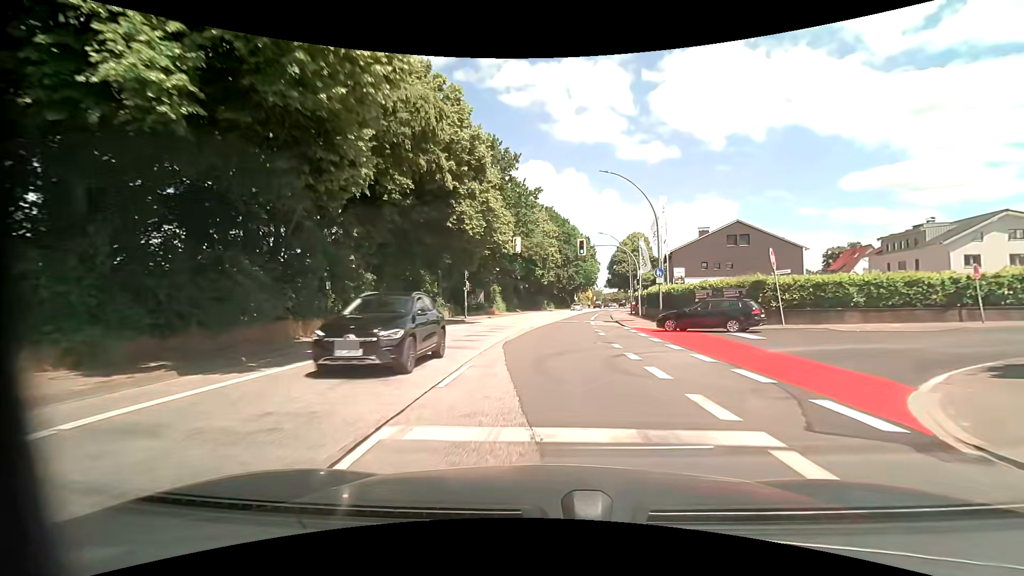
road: primary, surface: asphalt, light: Day
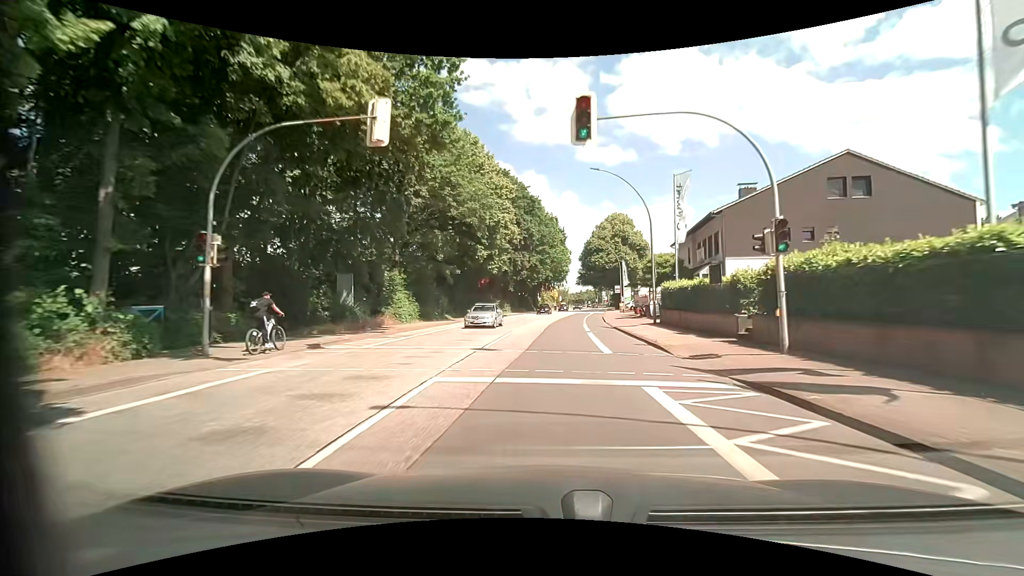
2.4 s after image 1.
(+0.8, +29.6) m; +4°
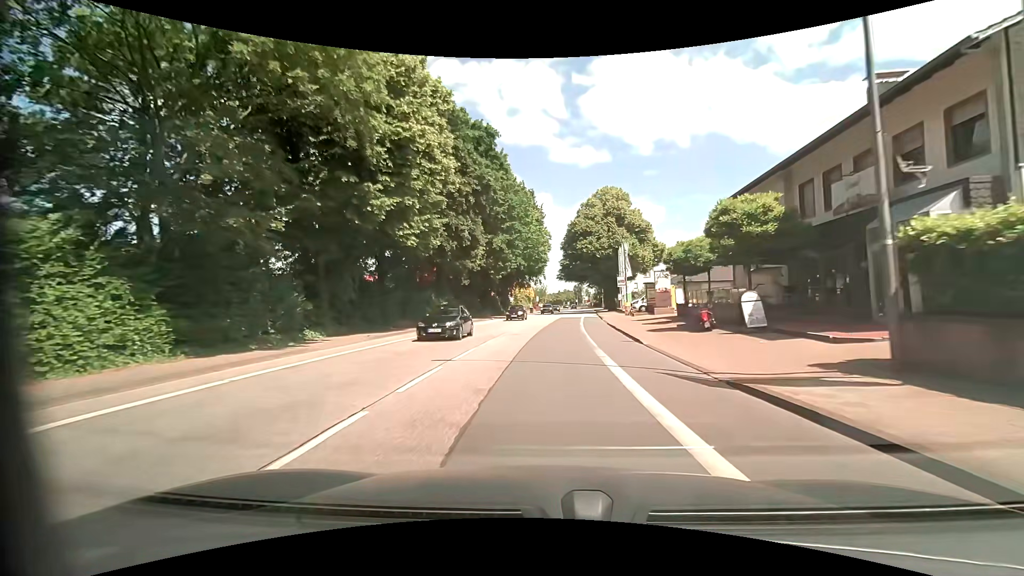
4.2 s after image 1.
(+0.6, +22.4) m; +3°
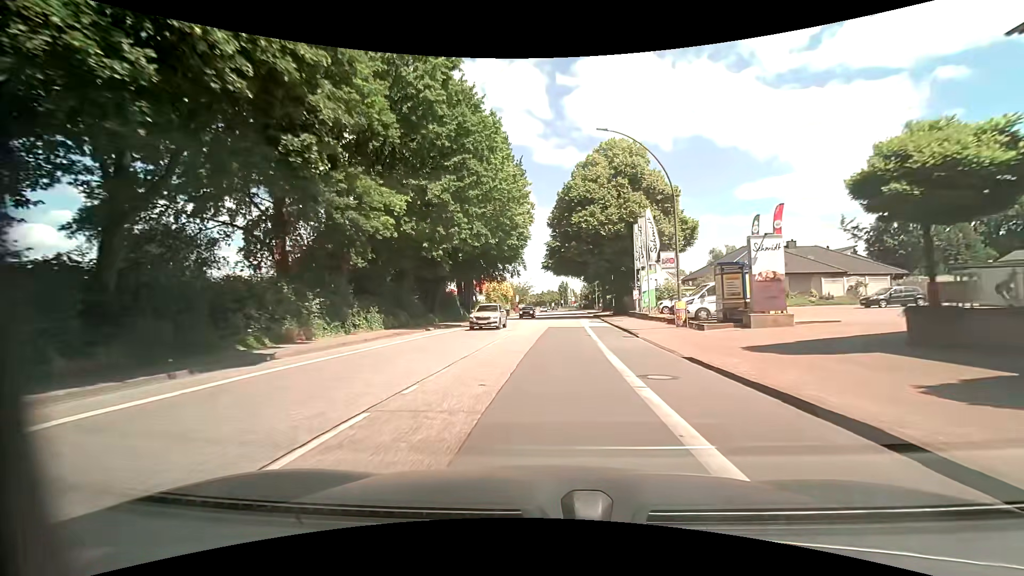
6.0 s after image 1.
(+0.4, +22.6) m; +2°
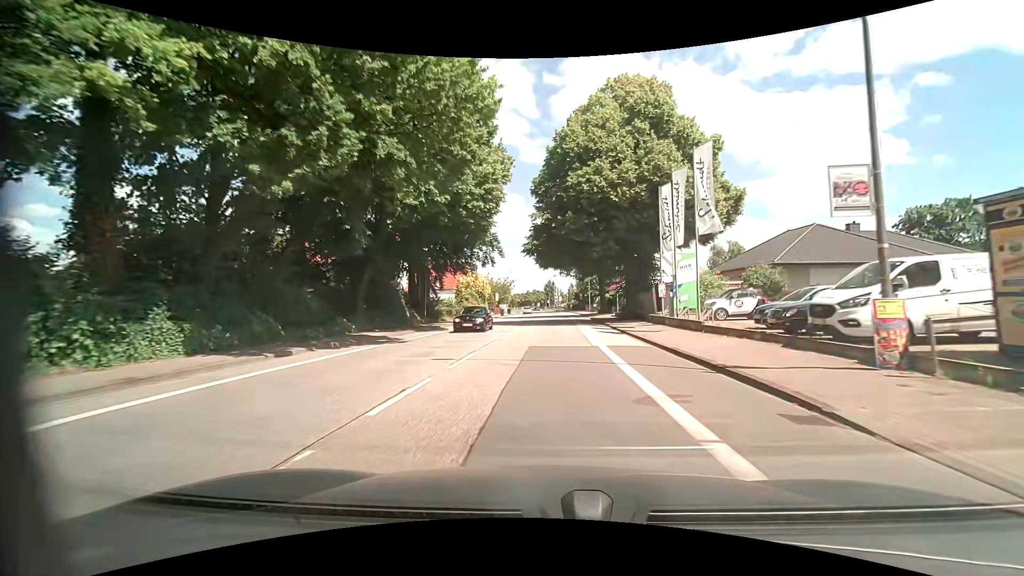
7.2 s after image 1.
(+0.3, +15.1) m; +2°
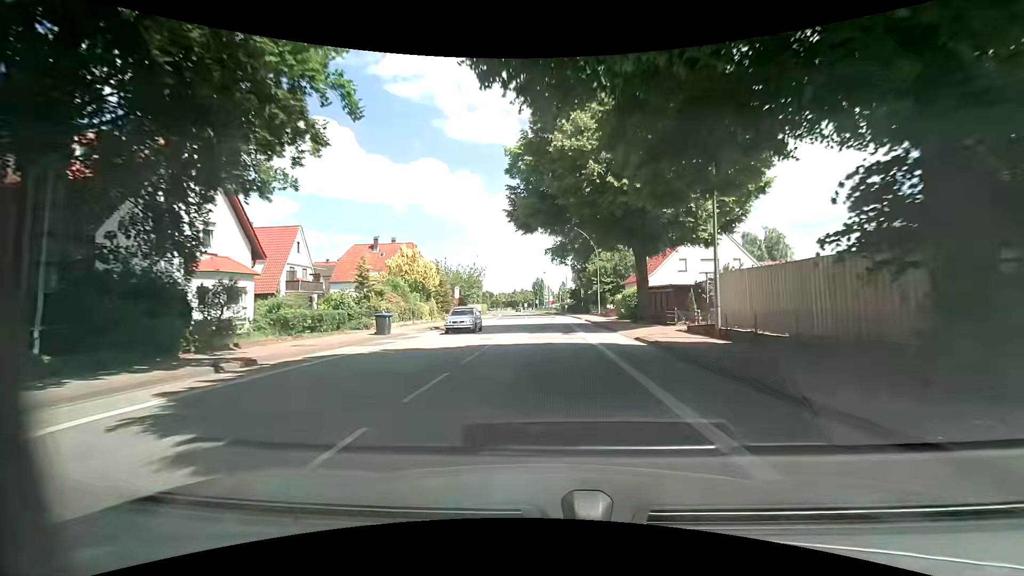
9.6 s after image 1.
(+0.4, +30.5) m; 0°
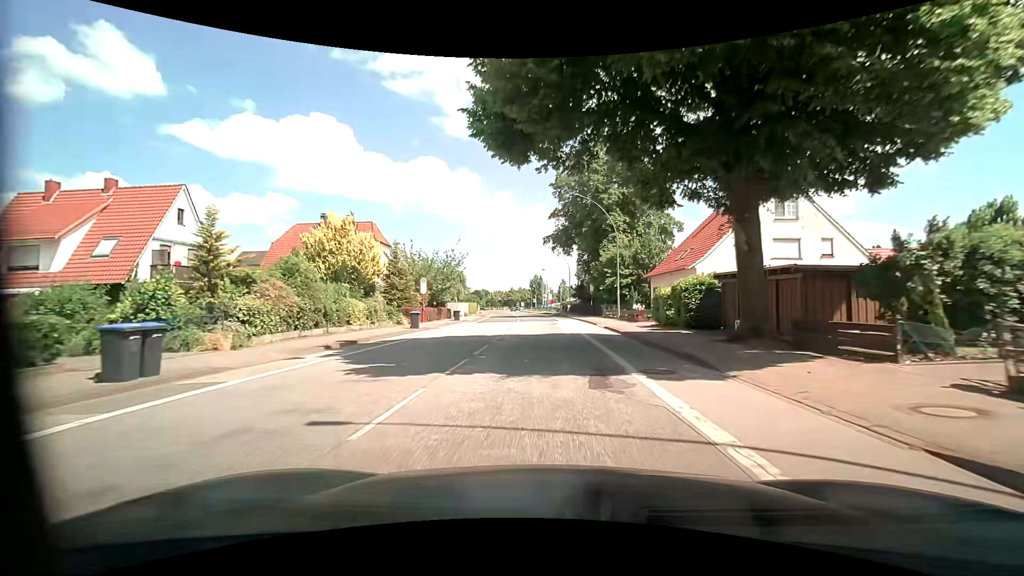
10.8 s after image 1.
(+0.3, +15.5) m; +1°
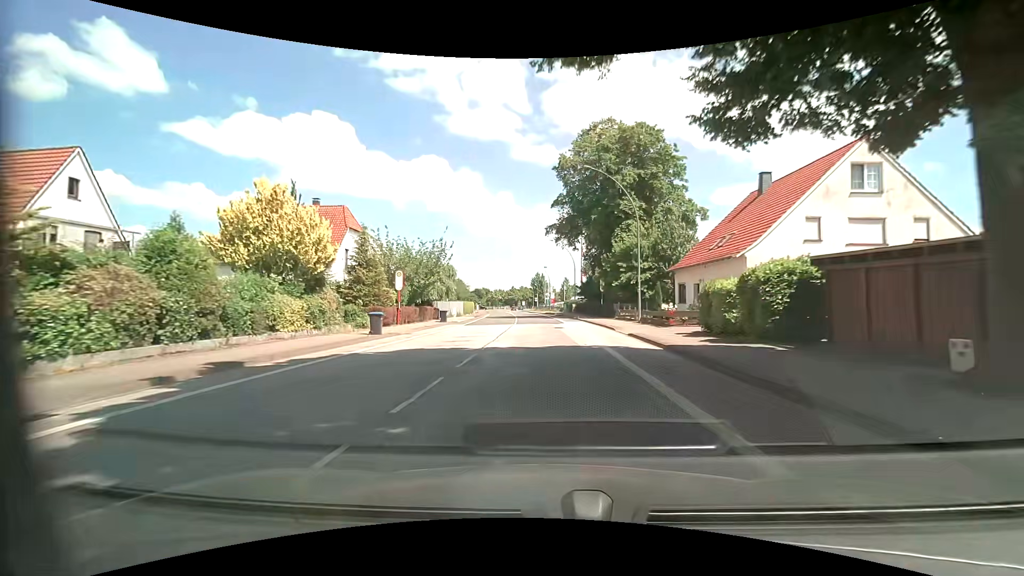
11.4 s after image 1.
(0.0, +7.8) m; 0°
(0, +10) (0, +20) (0, +30) (-1, +40) (-1, +50) (-1, +60) (-2, +70) (-3, +80) (-4, +90) (-5, +100) m
